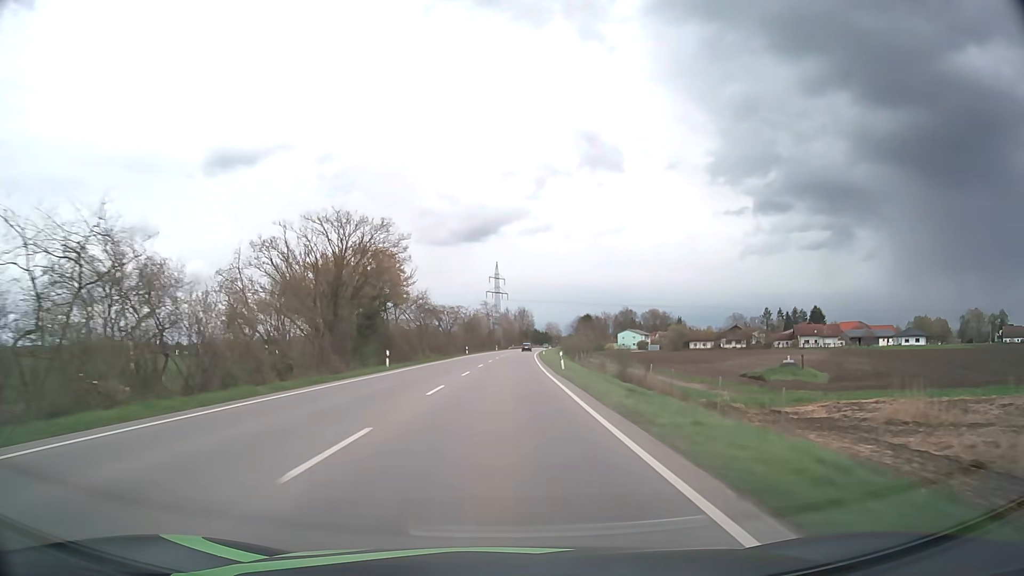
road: primary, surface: asphalt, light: Day
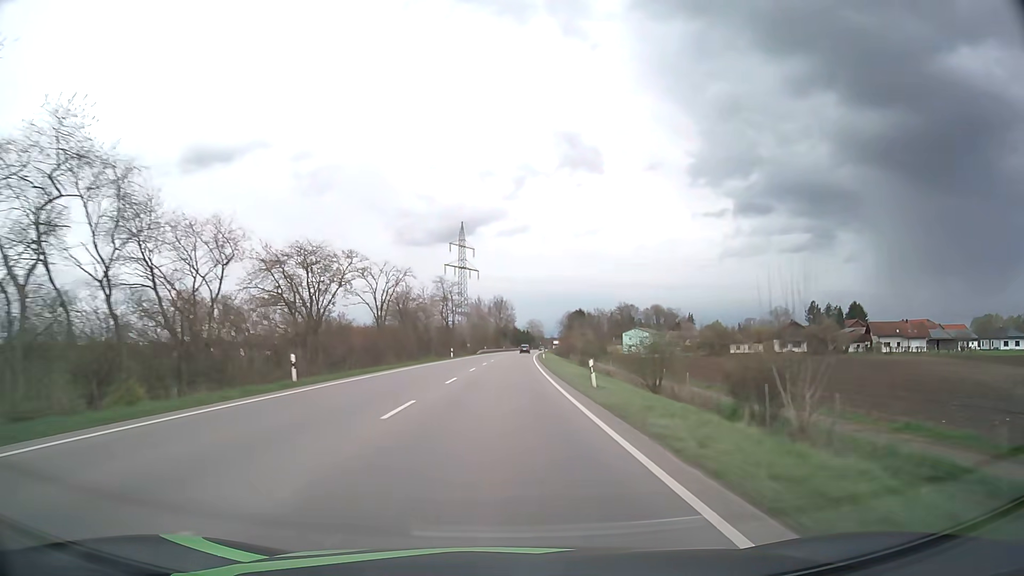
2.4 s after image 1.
(+1.3, +65.3) m; +2°
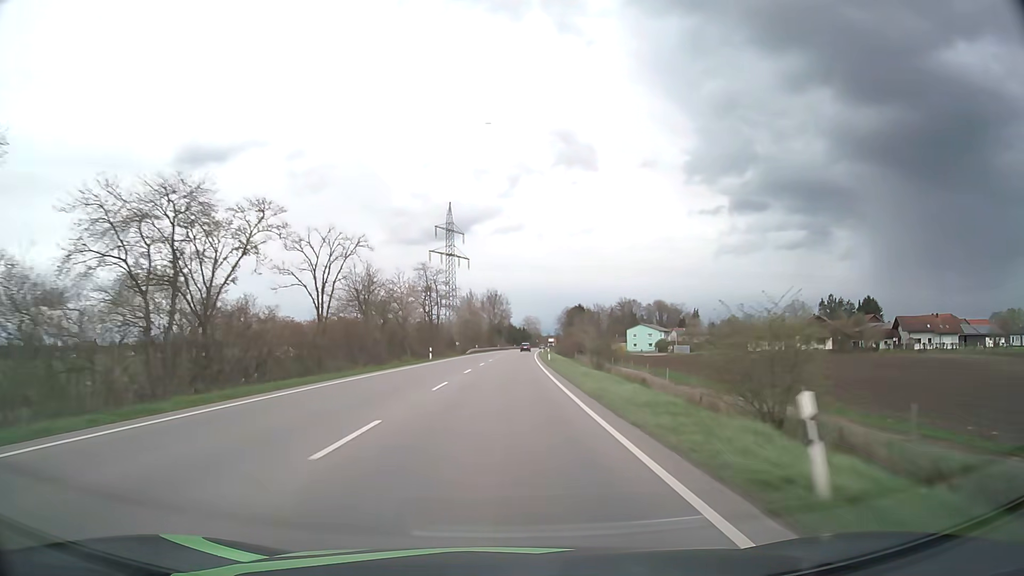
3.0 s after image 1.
(+0.1, +16.4) m; 0°
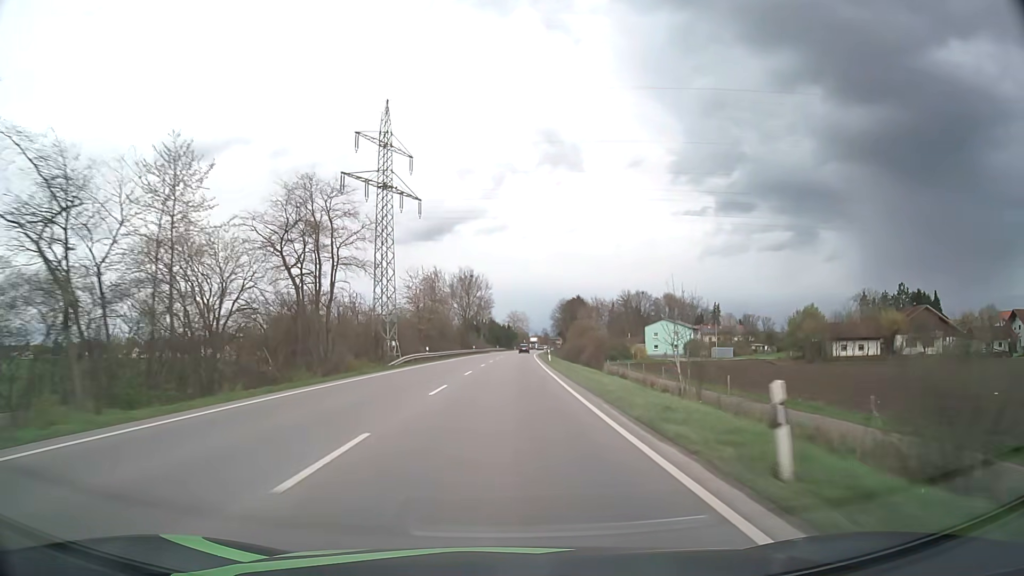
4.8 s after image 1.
(+0.5, +49.1) m; +1°
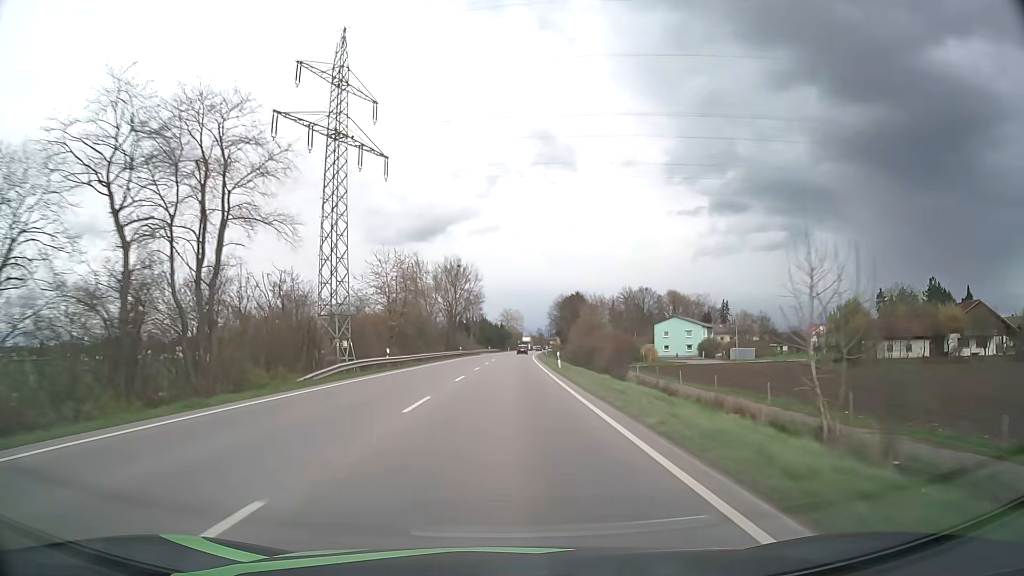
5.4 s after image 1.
(+0.1, +16.4) m; +1°
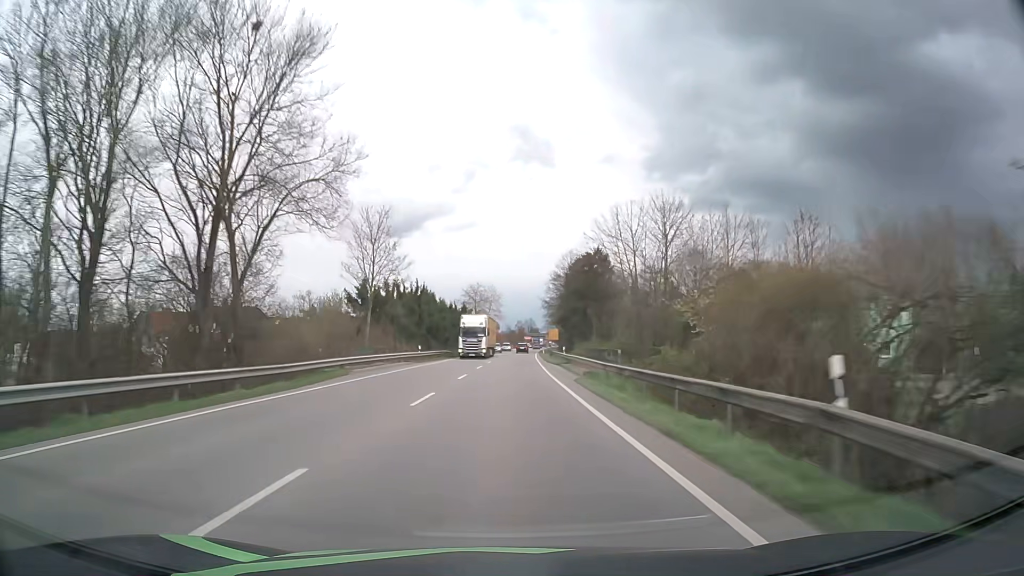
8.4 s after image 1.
(+1.6, +81.7) m; +2°
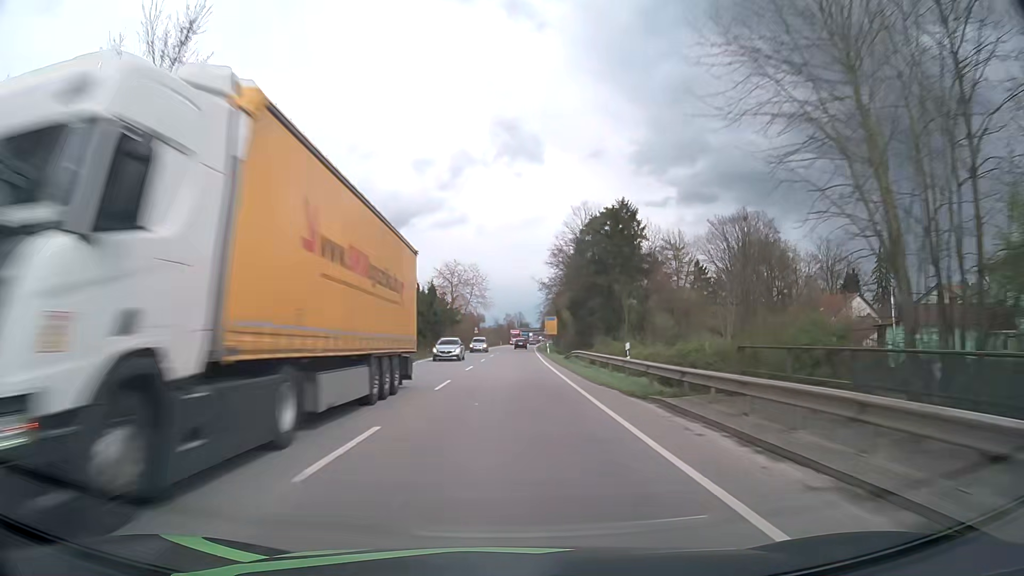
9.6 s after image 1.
(+0.3, +32.4) m; +1°
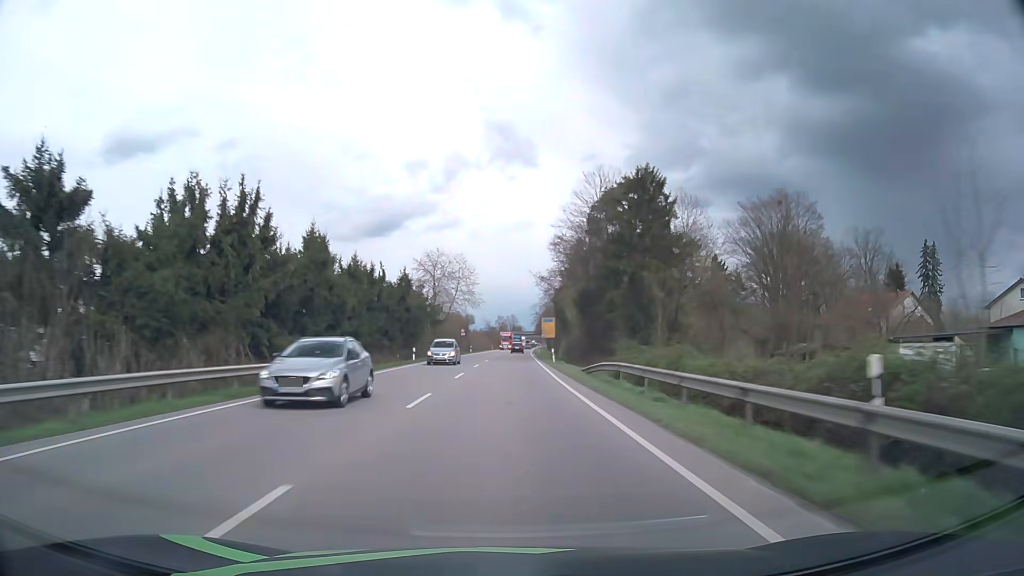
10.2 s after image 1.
(+0.1, +16.1) m; +1°
(0, +10) (0, +20) (0, +30) (0, +40) (+1, +50) (+1, +60) (+1, +70) (+1, +80) (+2, +90) (+2, +100) m
